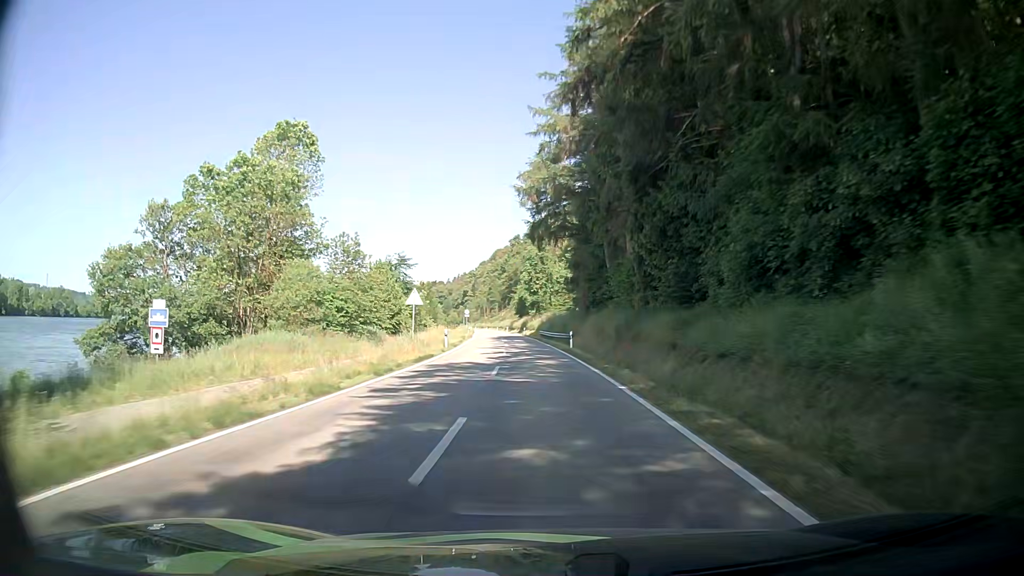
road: secondary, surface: asphalt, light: Day
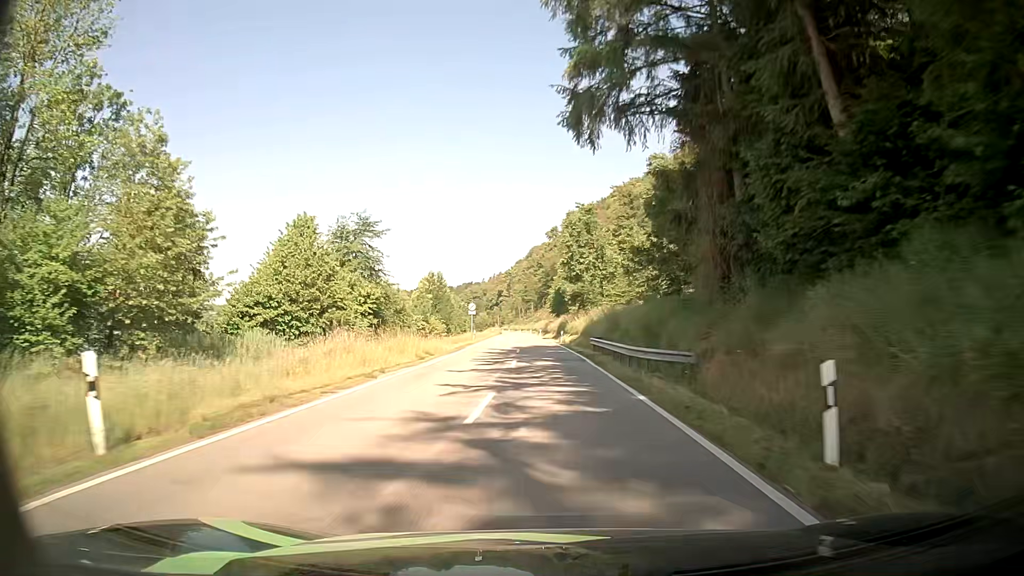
(-0.9, +33.0) m; -3°
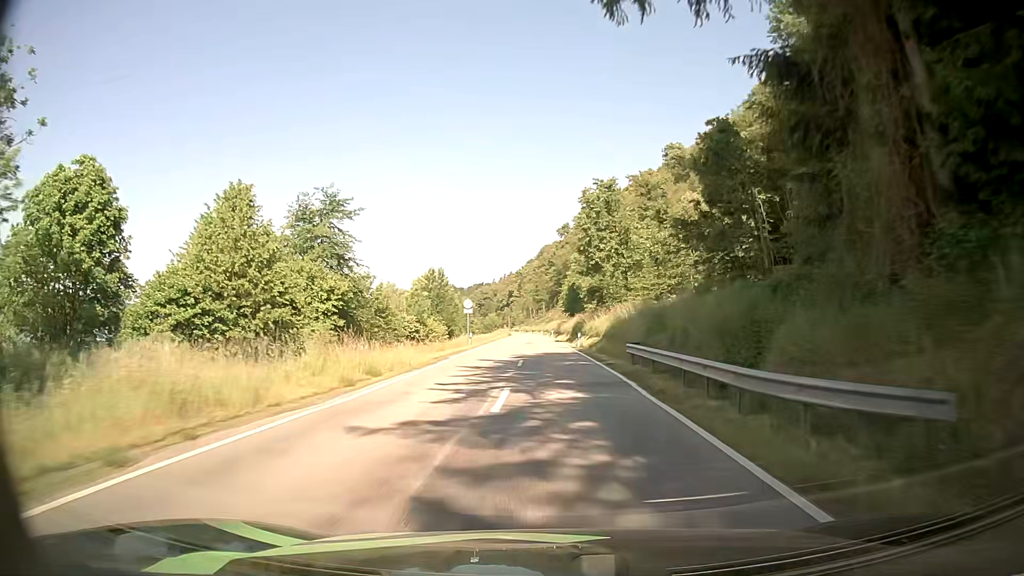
(-0.1, +11.0) m; -1°
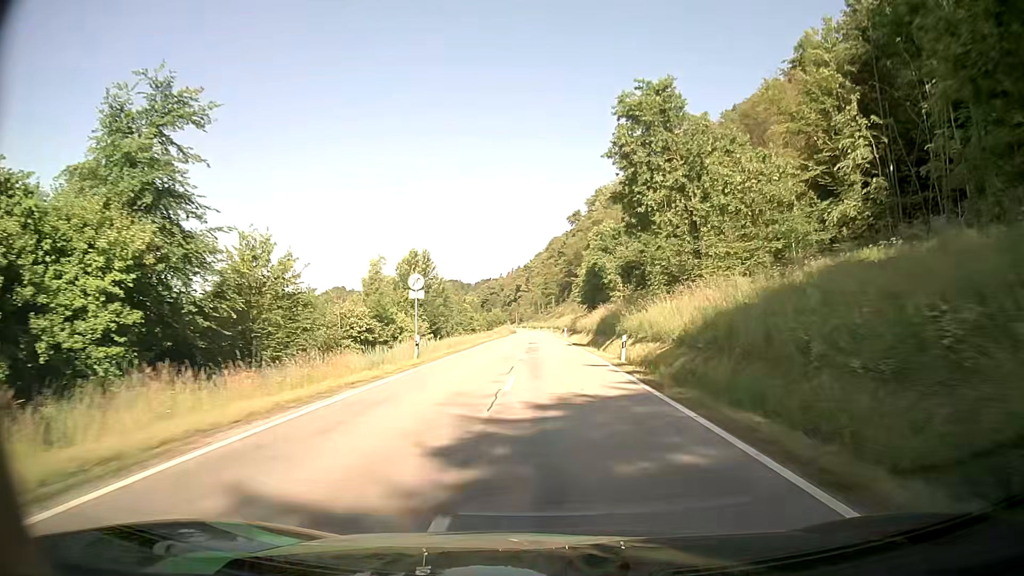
(-0.3, +22.0) m; -1°
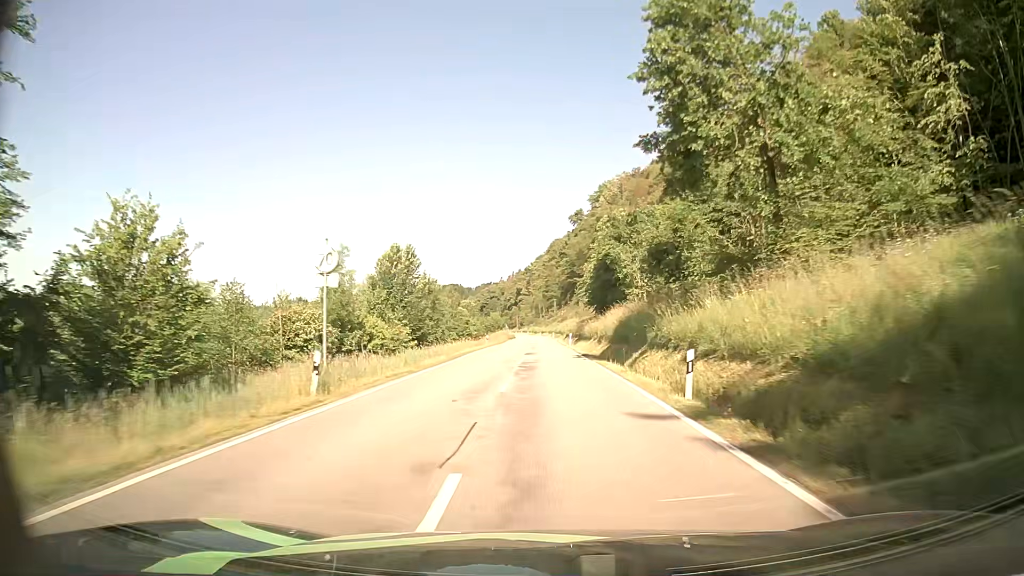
(+0.1, +11.0) m; +1°
